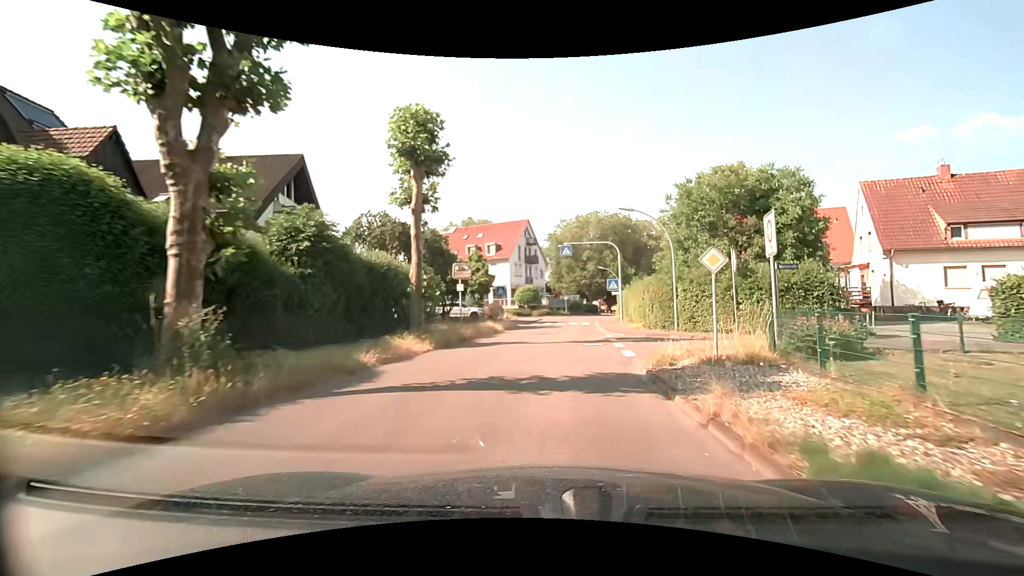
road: tertiary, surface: asphalt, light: Day
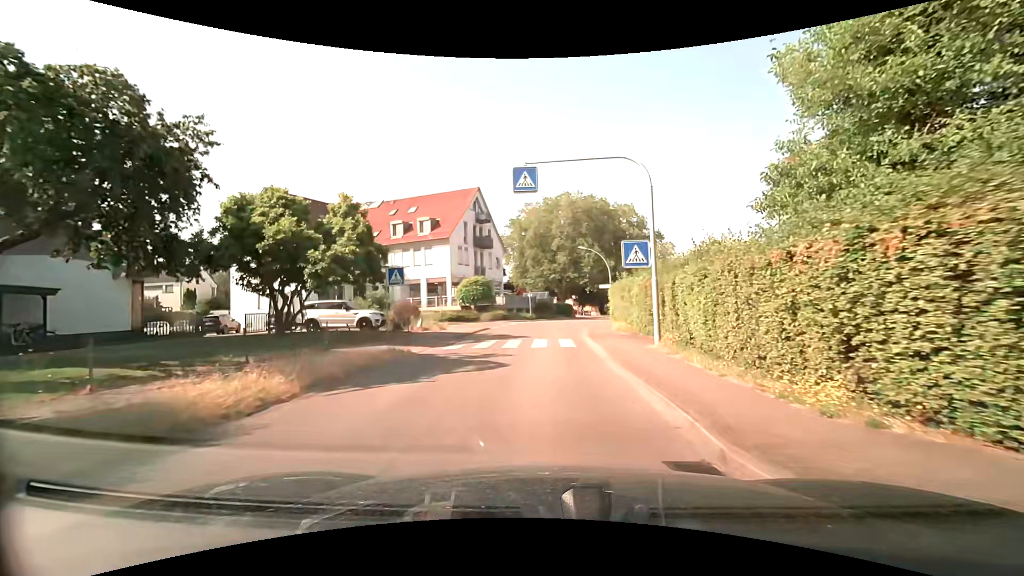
(+1.1, +21.2) m; +4°
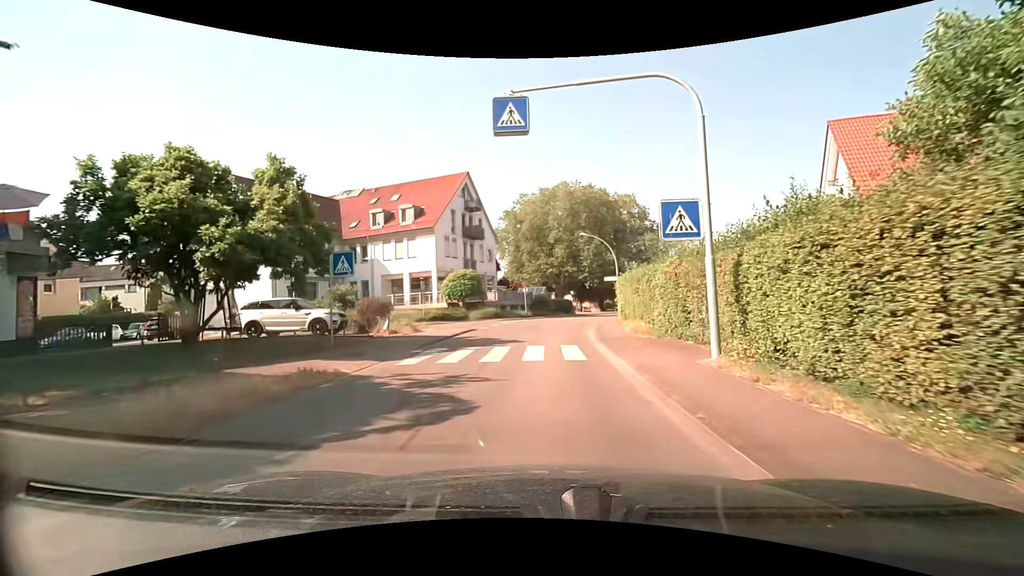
(0.0, +5.3) m; 0°
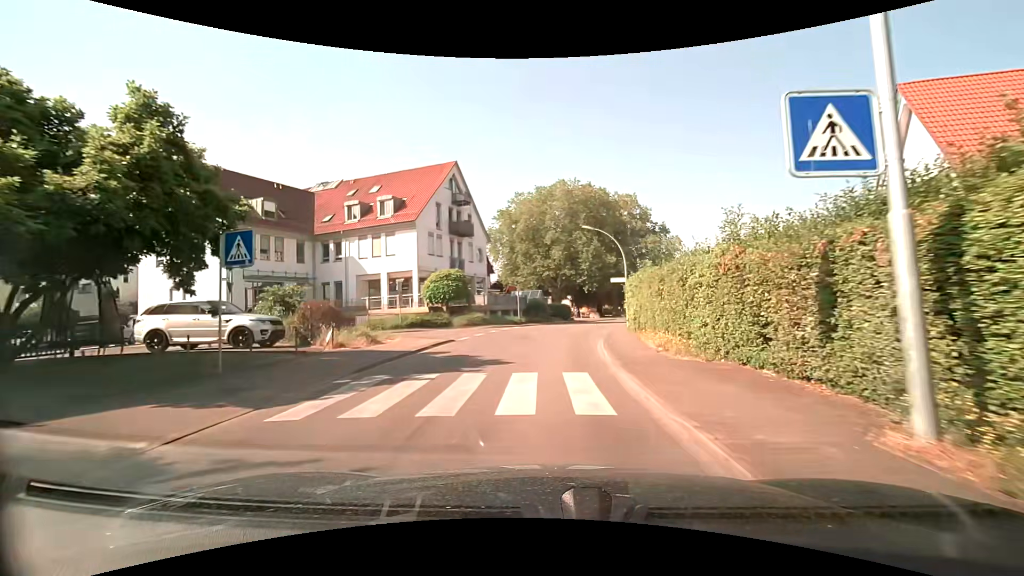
(0.0, +5.3) m; +1°
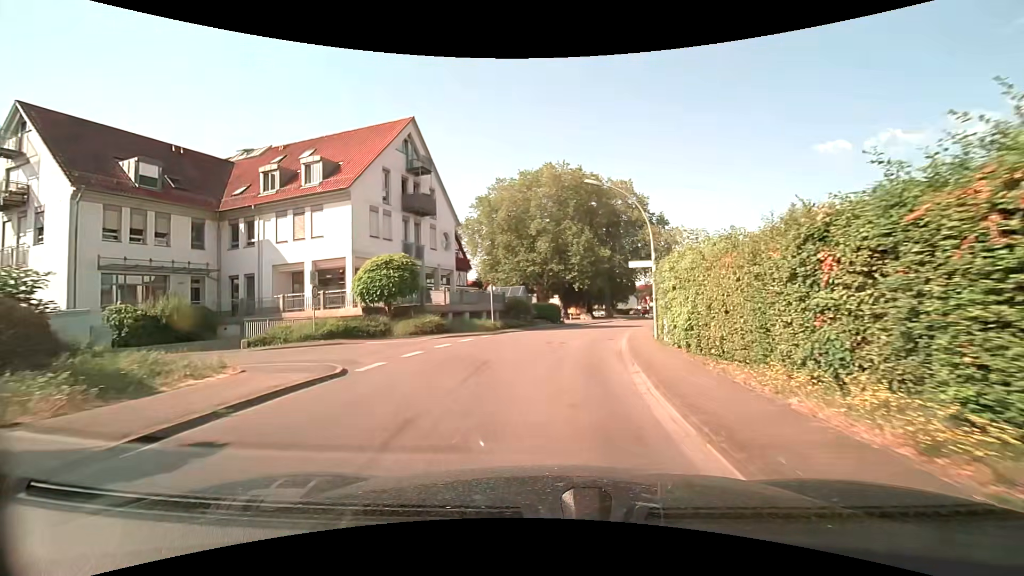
(+0.2, +10.7) m; +2°
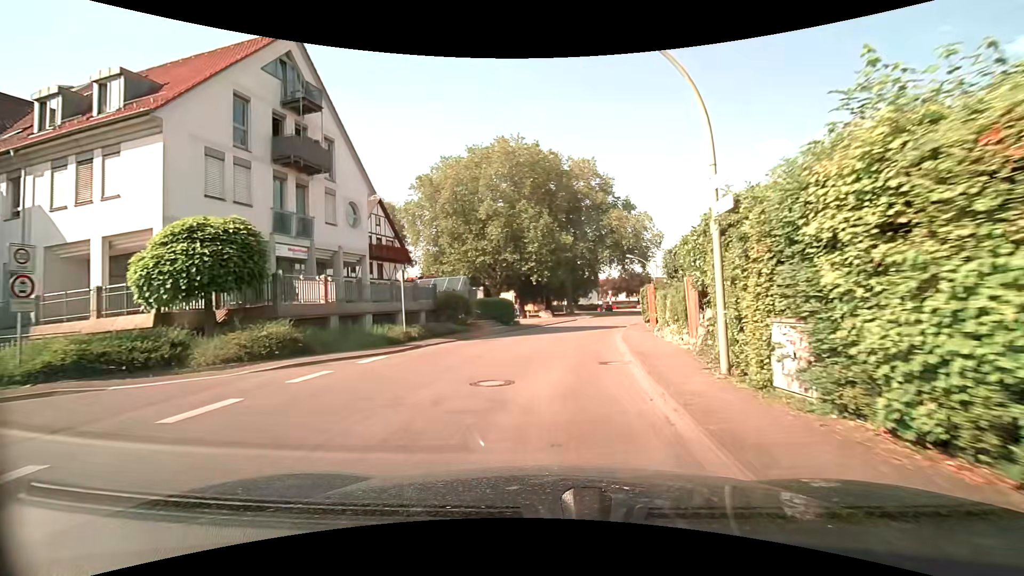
(+0.5, +10.8) m; +5°
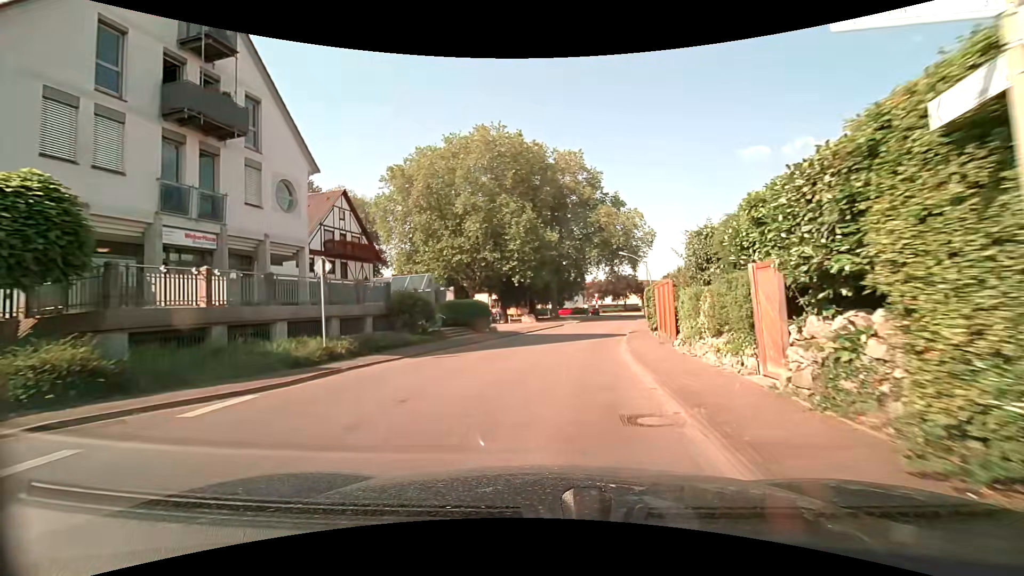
(+0.1, +5.5) m; +1°
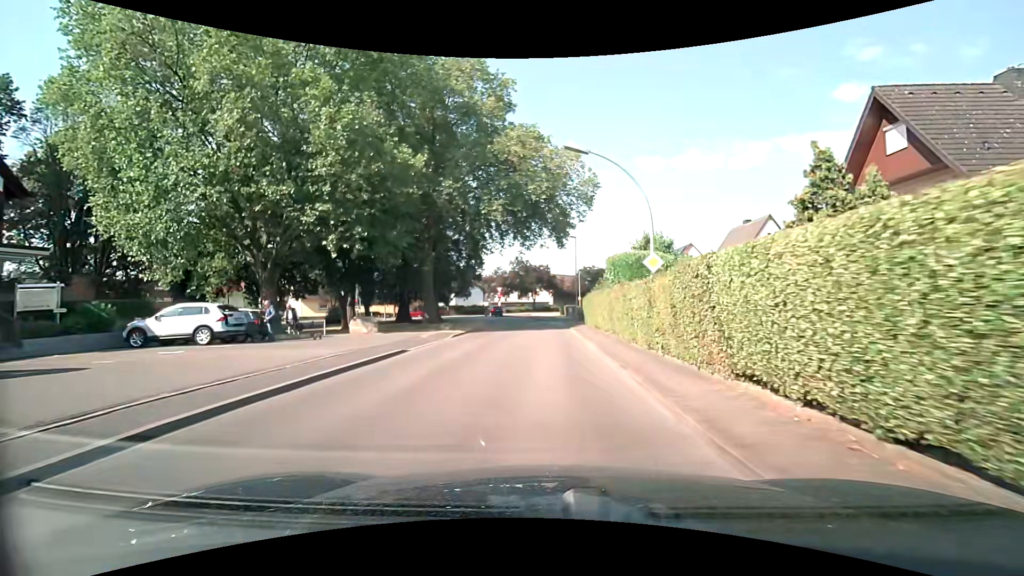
(+2.8, +28.0) m; +11°
(0, +10) (0, +20) (0, +30) (0, +40) (-2, +50) (-5, +59) (-9, +68) (-14, +77) (-22, +83) (-32, +82) m
